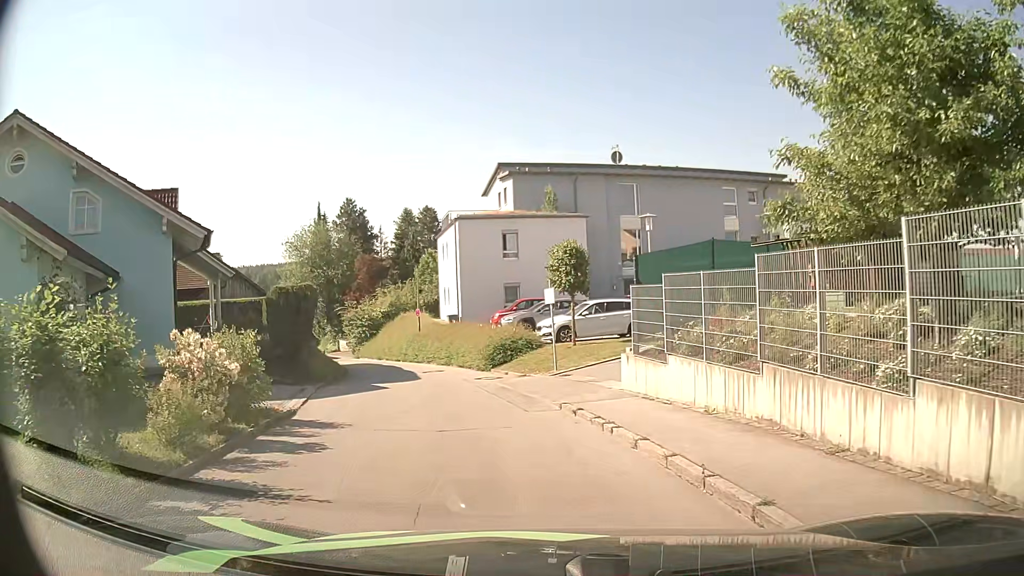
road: residential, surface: asphalt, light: Day
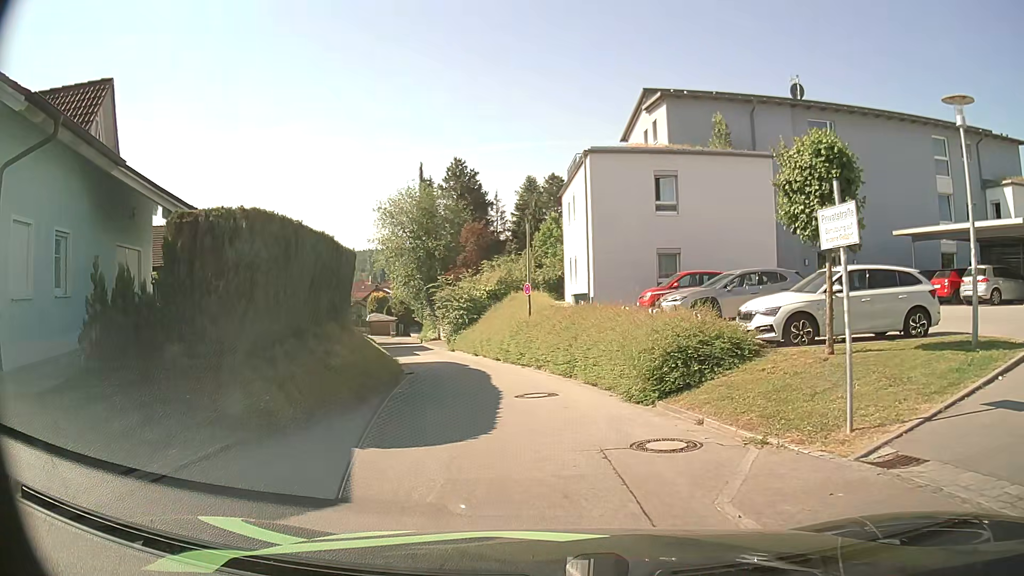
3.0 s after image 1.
(-0.9, +12.0) m; -10°
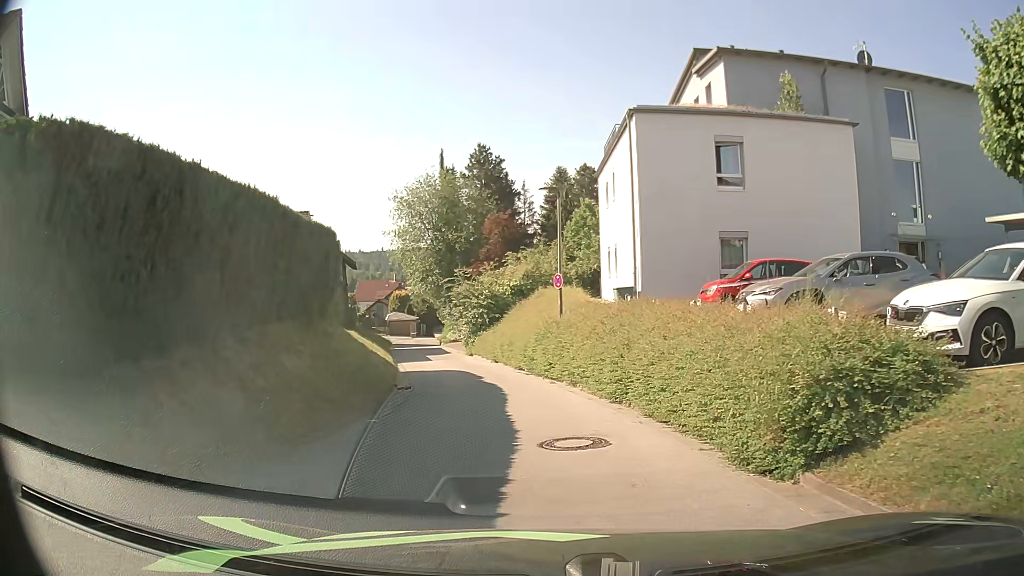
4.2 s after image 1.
(-0.1, +5.0) m; -3°
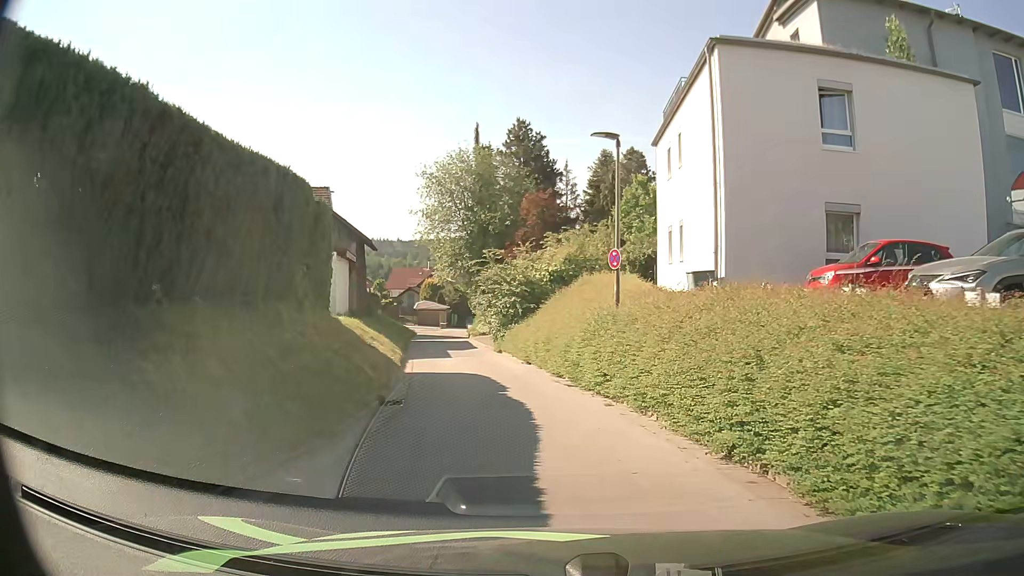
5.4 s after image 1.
(-0.1, +5.1) m; -3°
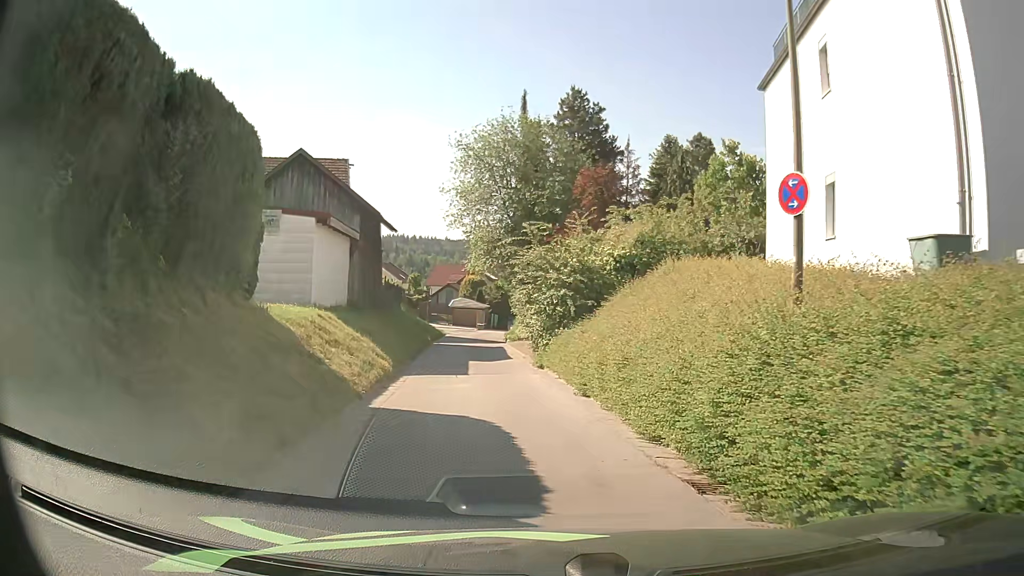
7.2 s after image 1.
(-0.2, +7.9) m; -3°
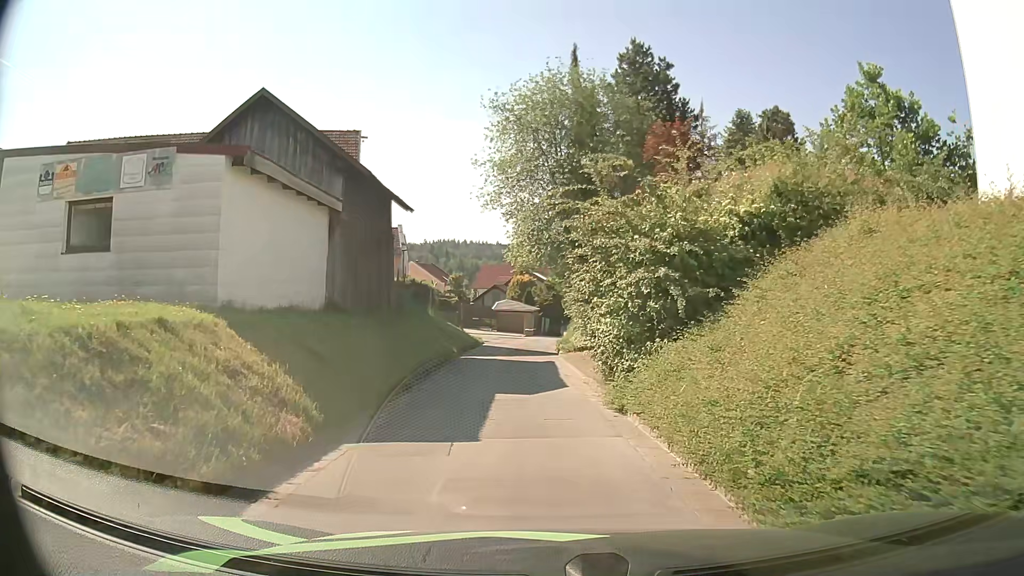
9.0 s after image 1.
(-0.3, +8.3) m; -4°
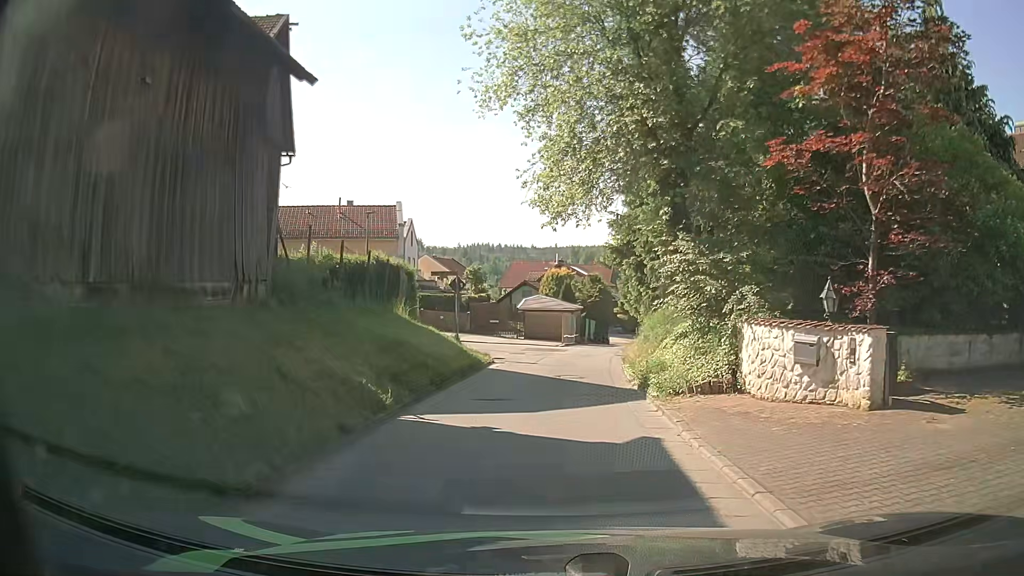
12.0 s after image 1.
(-0.6, +15.4) m; -4°
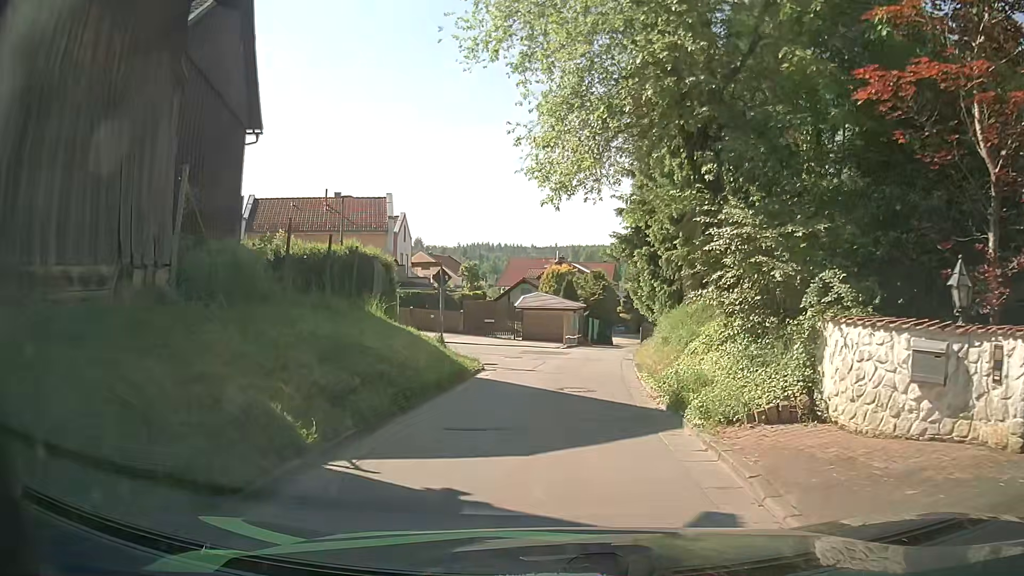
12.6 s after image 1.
(0.0, +3.2) m; +1°
